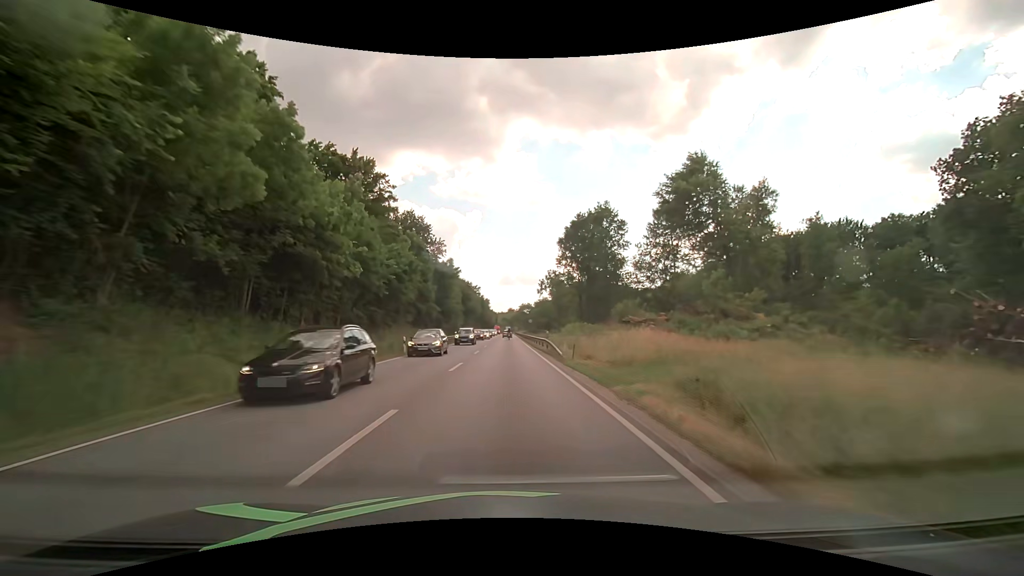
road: primary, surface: asphalt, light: Day
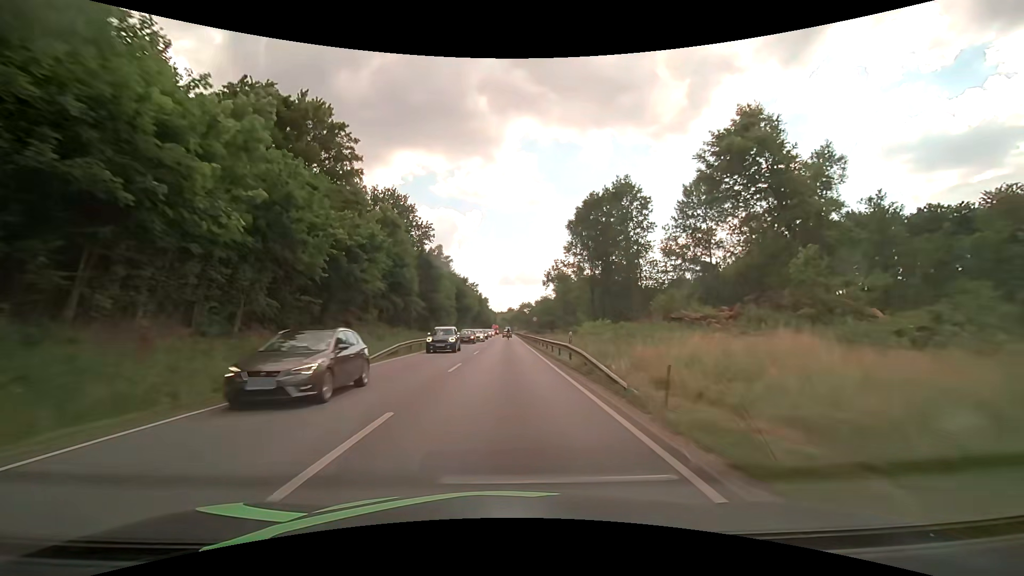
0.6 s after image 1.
(0.0, +12.4) m; 0°
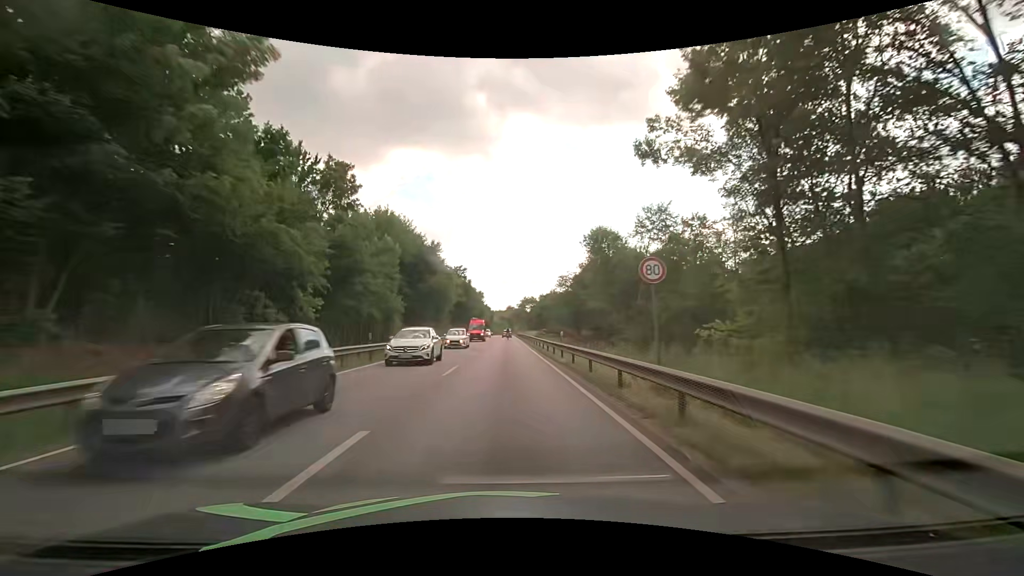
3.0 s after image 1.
(+0.1, +49.7) m; 0°
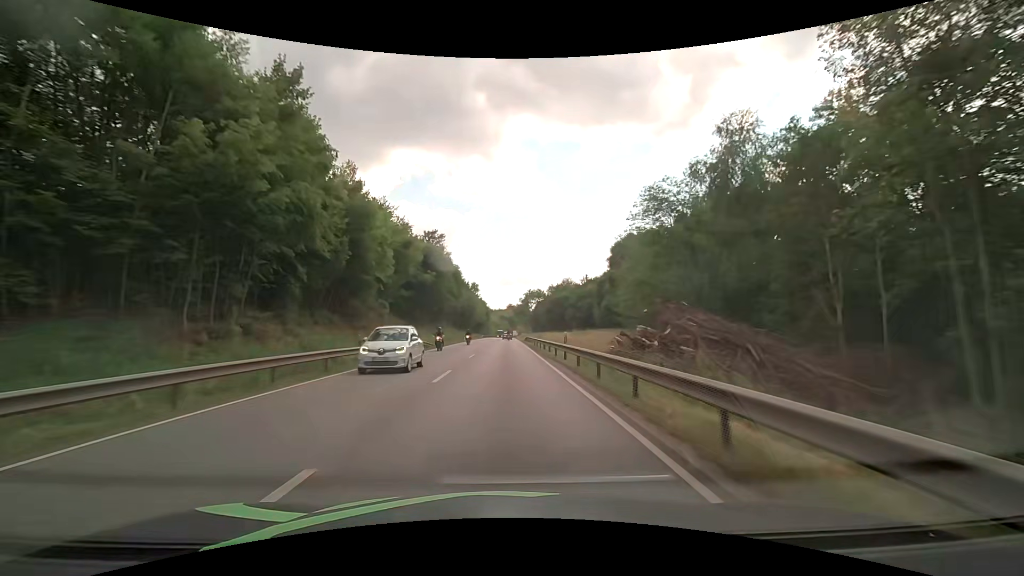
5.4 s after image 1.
(-0.1, +49.9) m; 0°
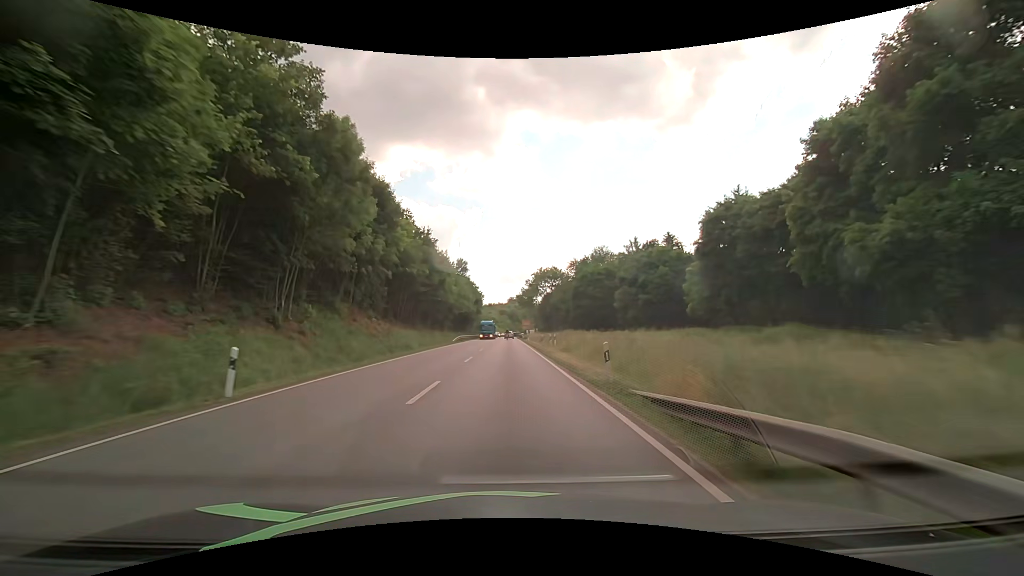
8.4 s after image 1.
(-0.1, +62.4) m; 0°
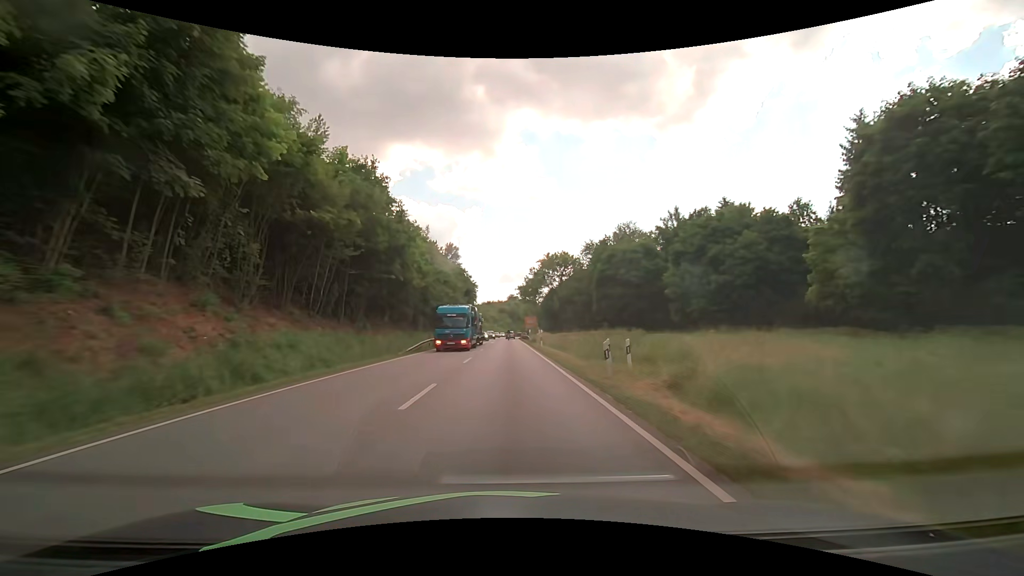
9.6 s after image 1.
(0.0, +25.0) m; 0°
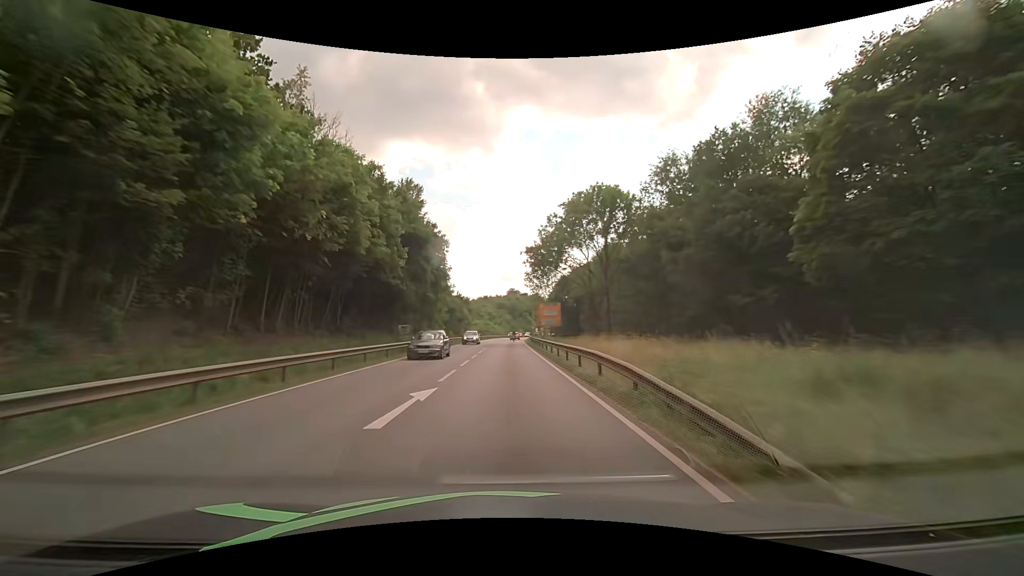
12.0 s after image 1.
(0.0, +50.1) m; 0°
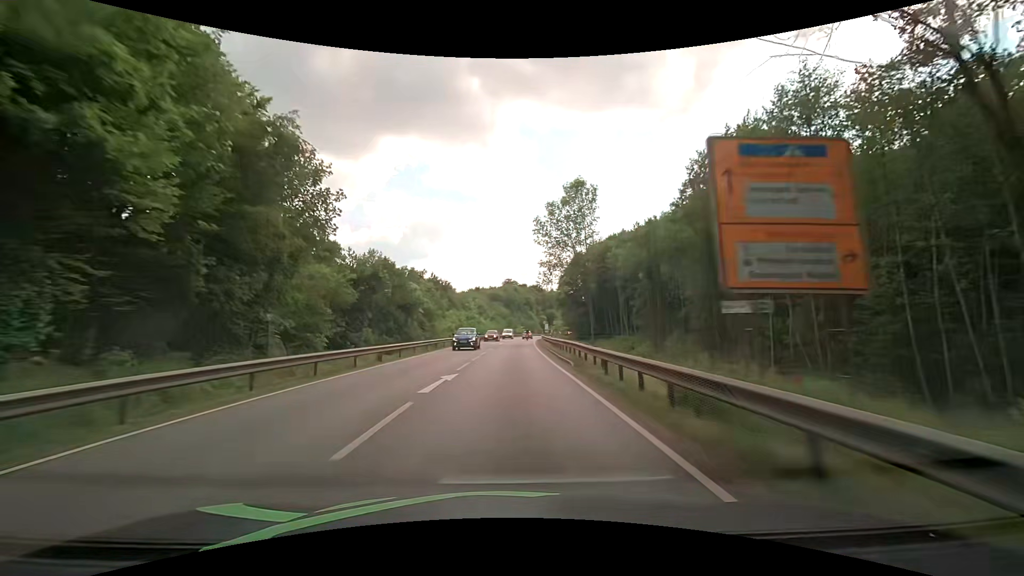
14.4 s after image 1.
(+0.1, +50.2) m; 0°
(0, +10) (0, +20) (0, +30) (+1, +40) (+1, +50) (+2, +60) (+2, +70) (+3, +80) (+4, +90) (+5, +100) m
